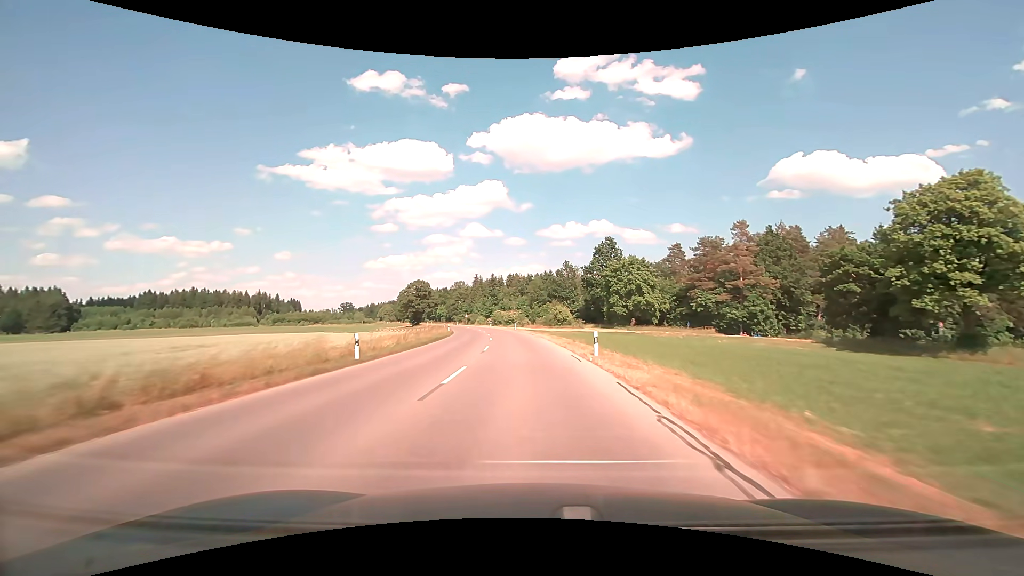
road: tertiary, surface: asphalt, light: Day
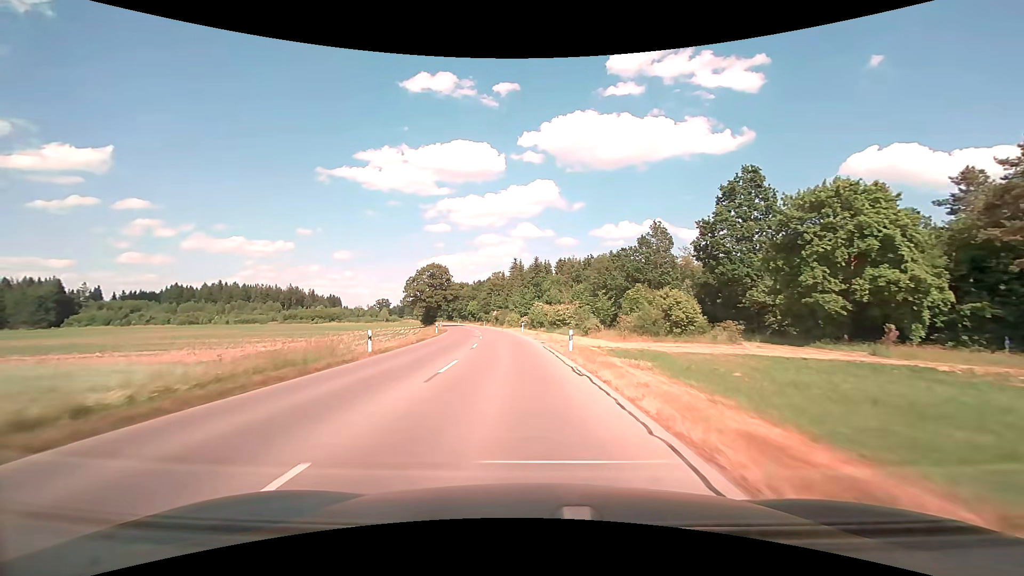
(-1.9, +45.4) m; -6°
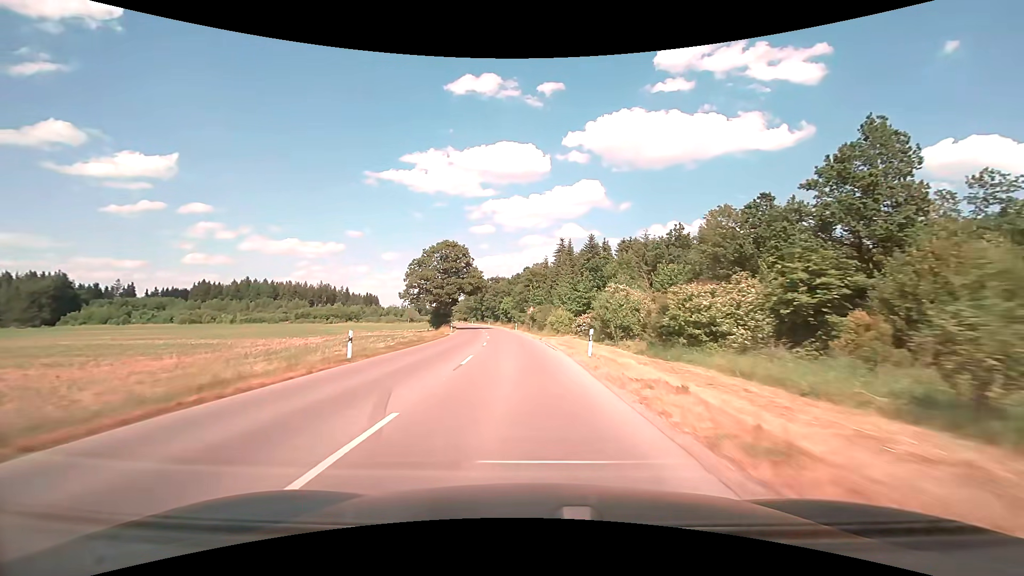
(-1.7, +33.9) m; -5°
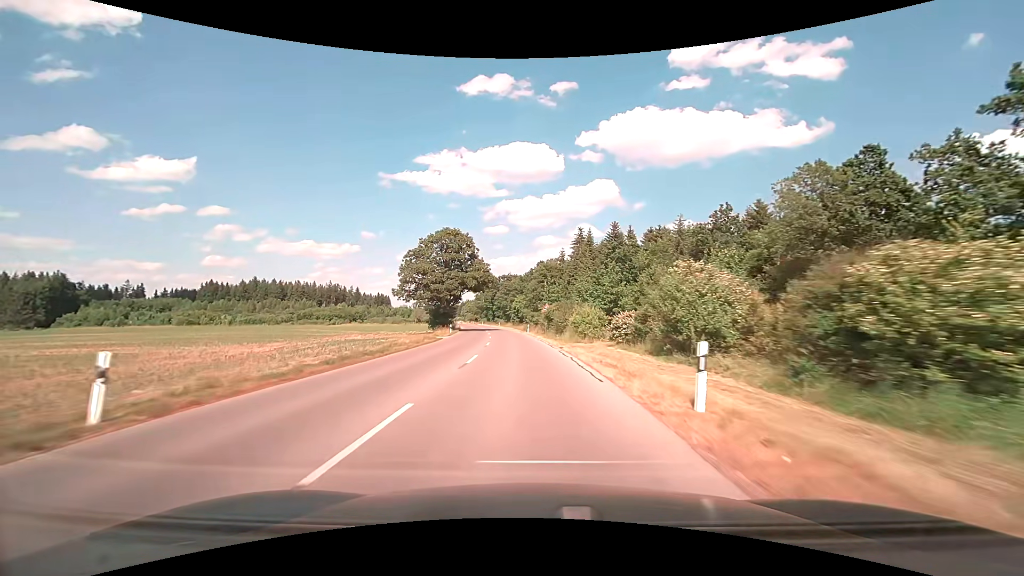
(-0.2, +11.3) m; -2°
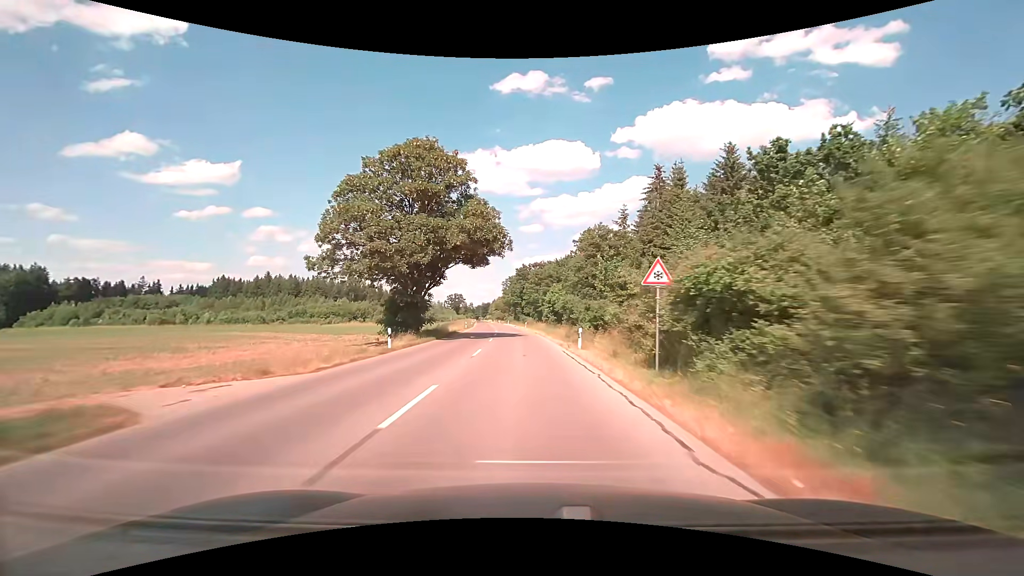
(-1.2, +34.1) m; -4°
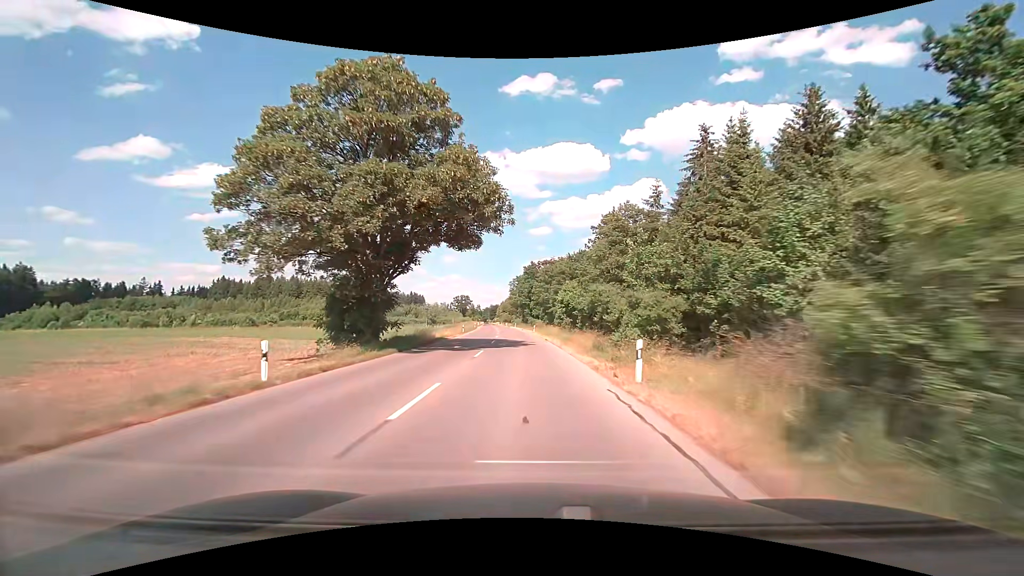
(-0.1, +11.5) m; -1°
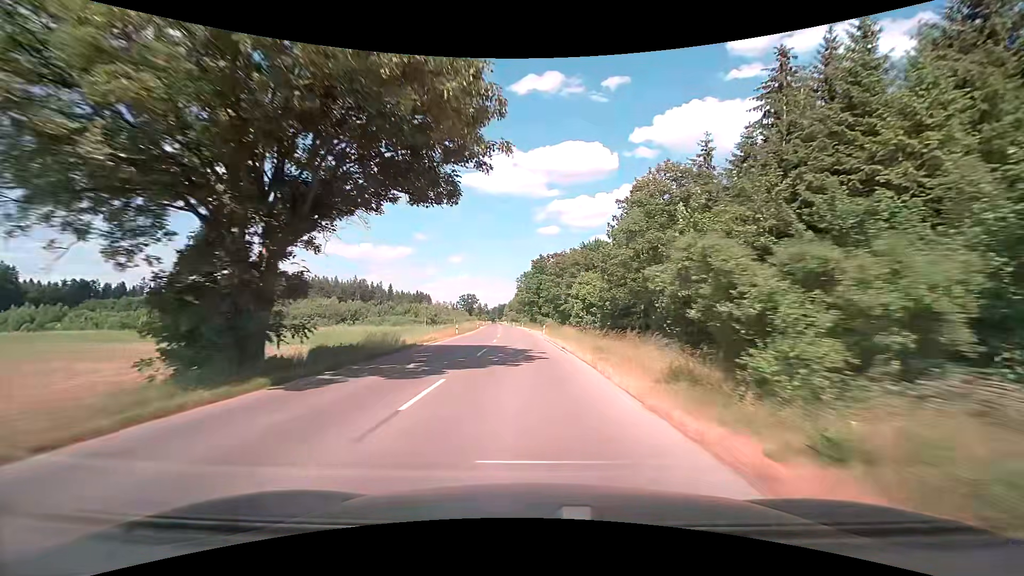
(-0.1, +11.5) m; -1°
(0, +10) (0, +20) (-1, +30) (-1, +40) (-2, +50) (-3, +60) (-3, +70) (-4, +80) (-5, +90) (-6, +100) m
